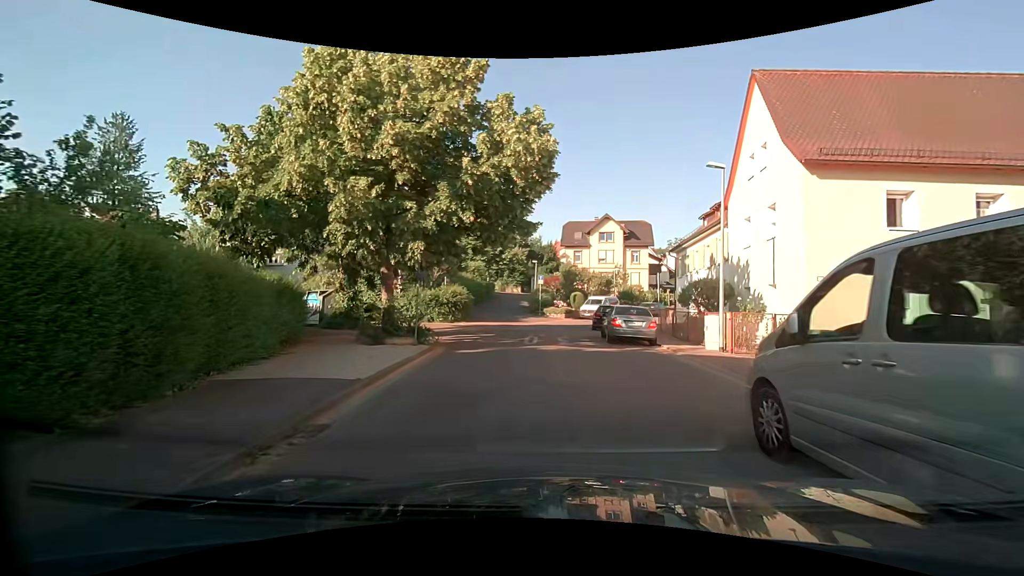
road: residential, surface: asphalt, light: Day
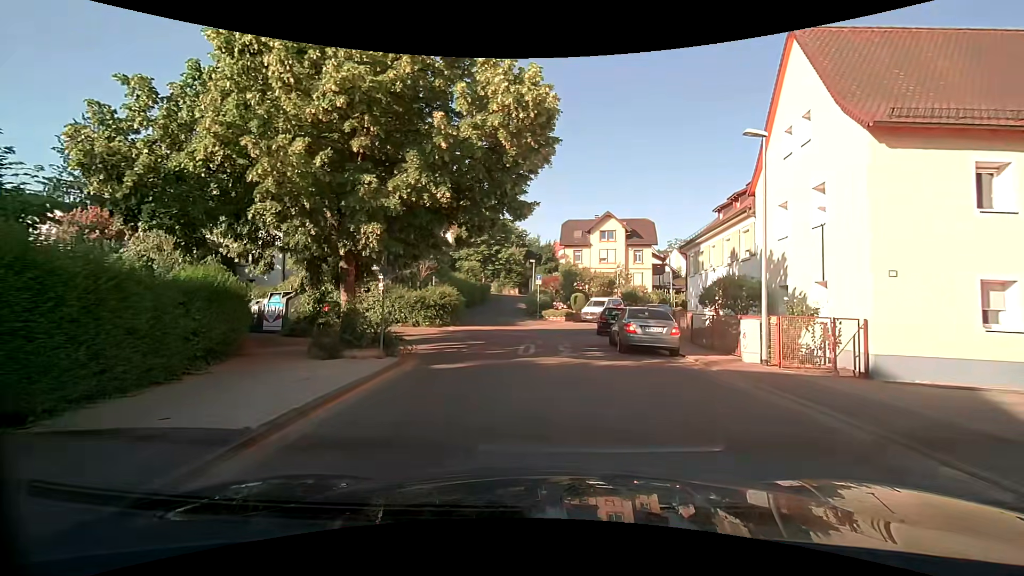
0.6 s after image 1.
(0.0, +3.2) m; +1°
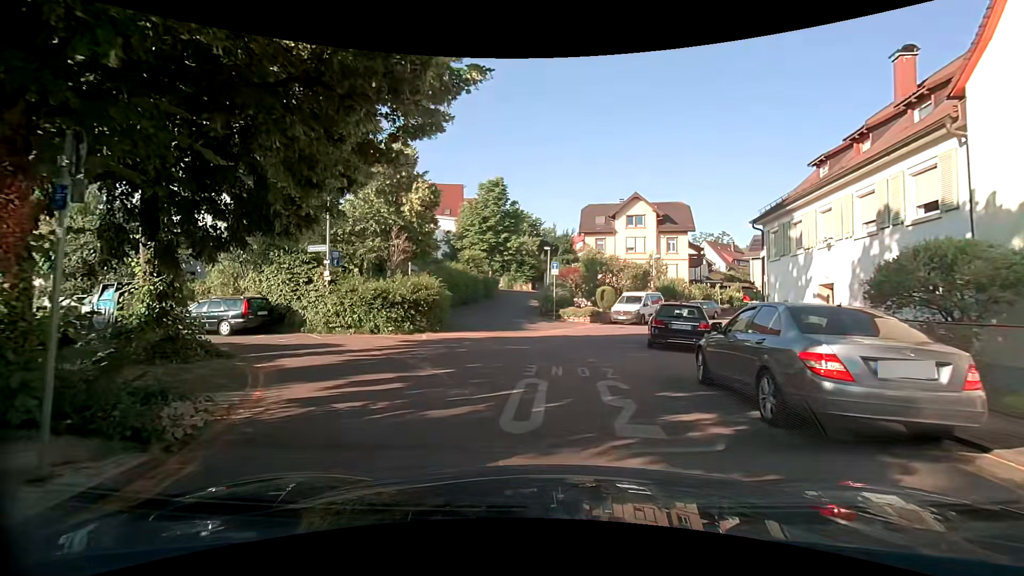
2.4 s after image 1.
(-0.2, +8.9) m; -3°
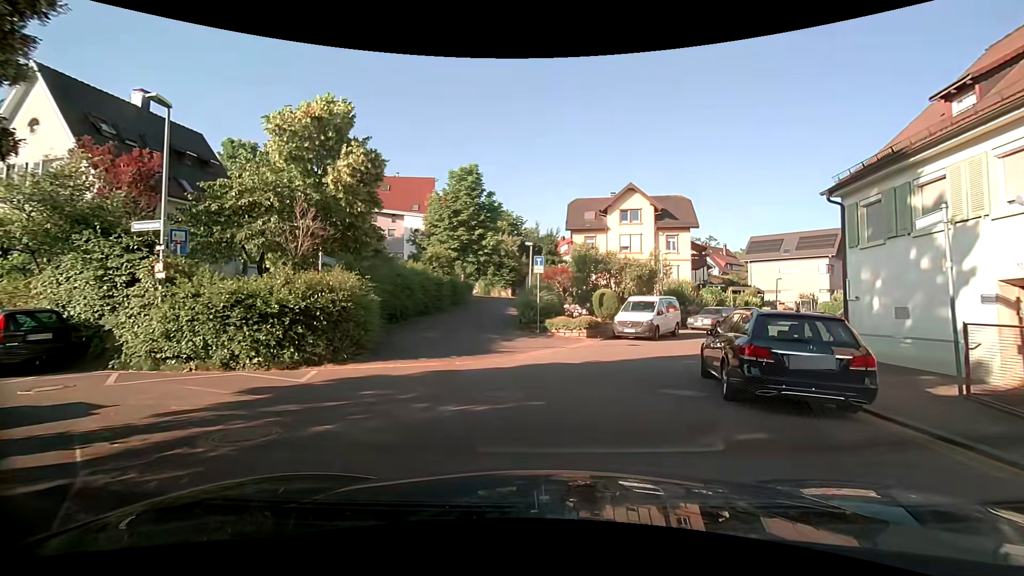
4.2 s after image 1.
(0.0, +7.7) m; +1°
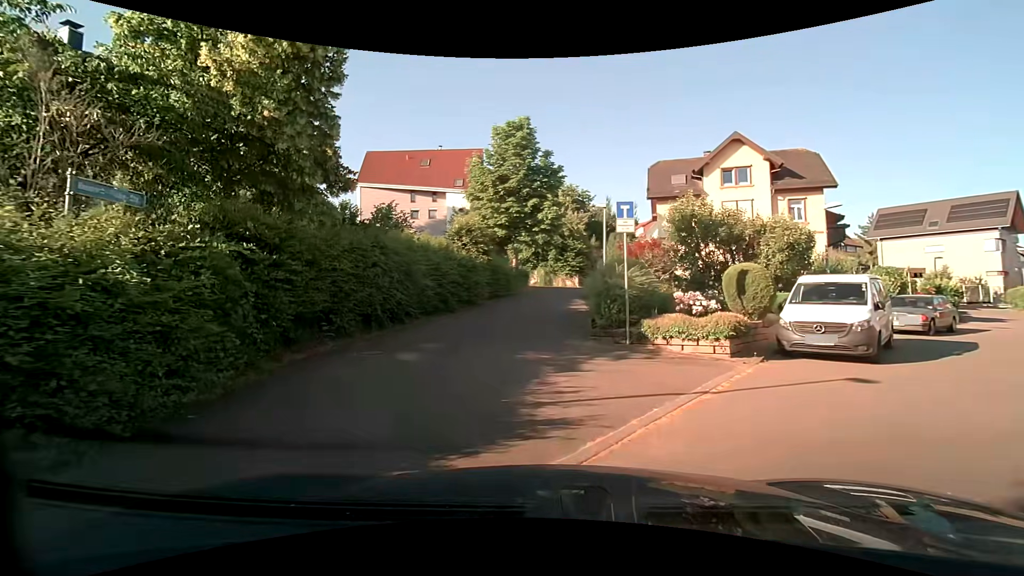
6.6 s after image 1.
(-0.2, +10.3) m; -6°
